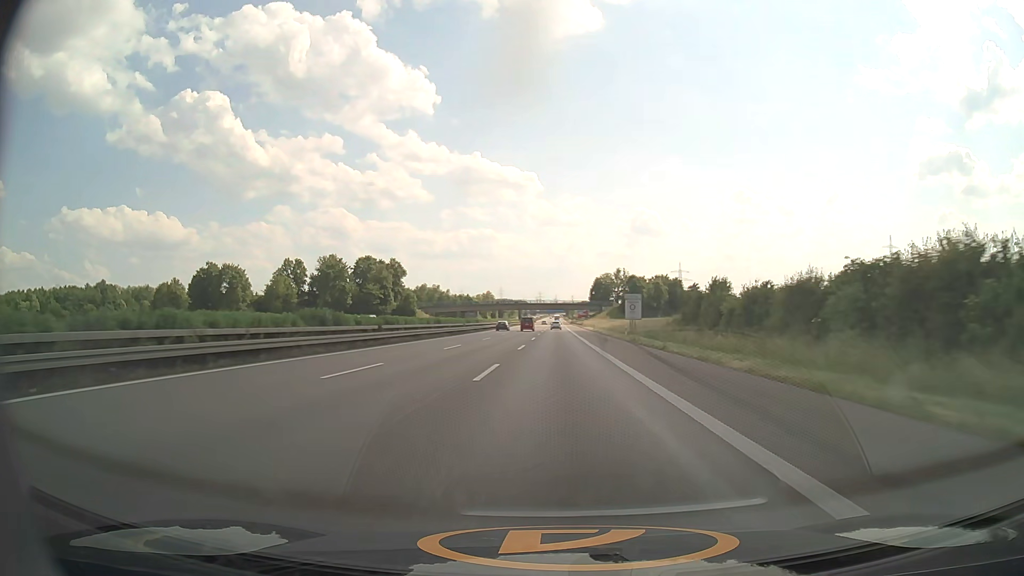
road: motorway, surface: asphalt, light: Day
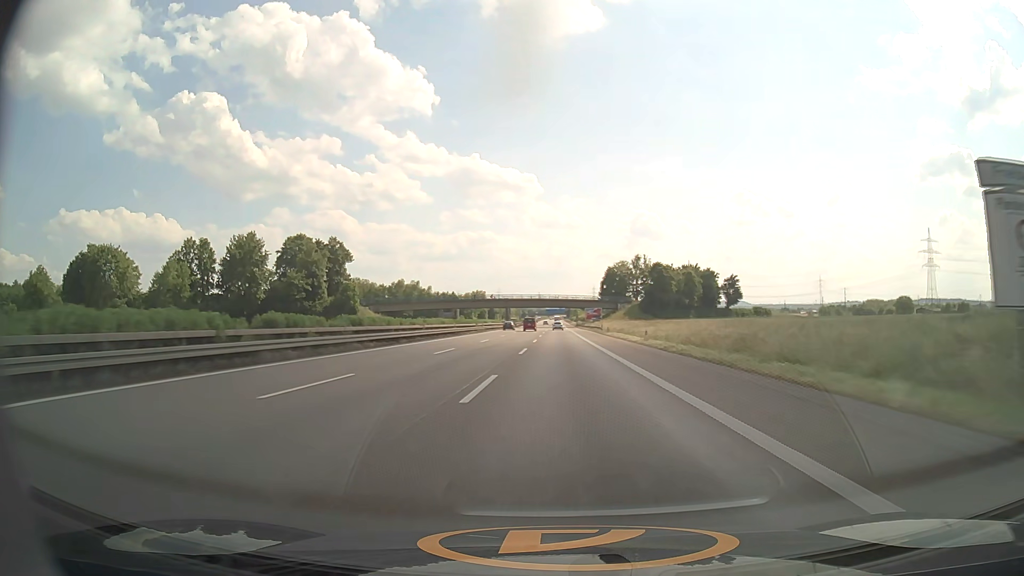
(0.0, +58.1) m; 0°
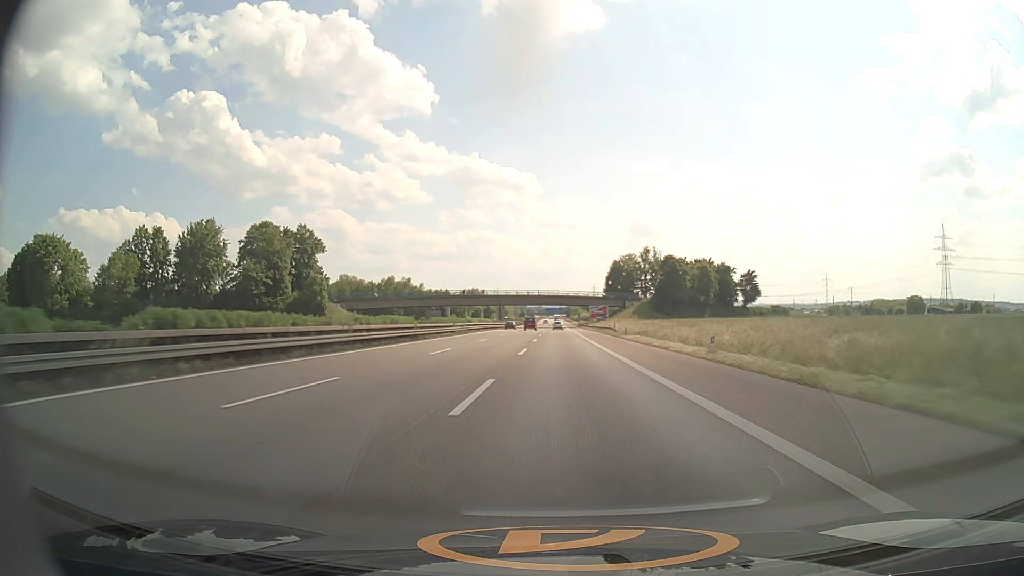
(0.0, +19.5) m; 0°
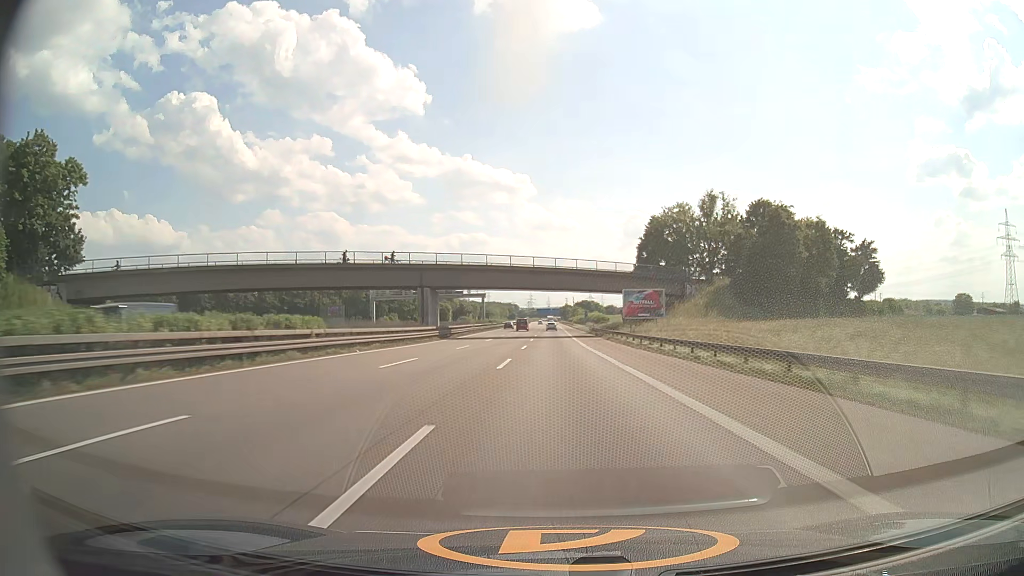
(+0.4, +78.5) m; +1°
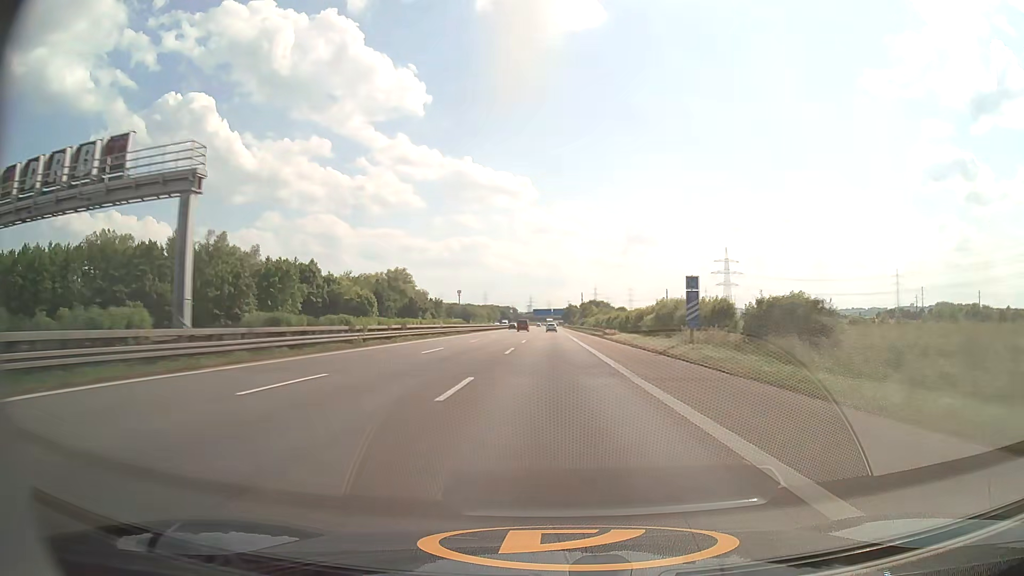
(+0.1, +98.8) m; 0°
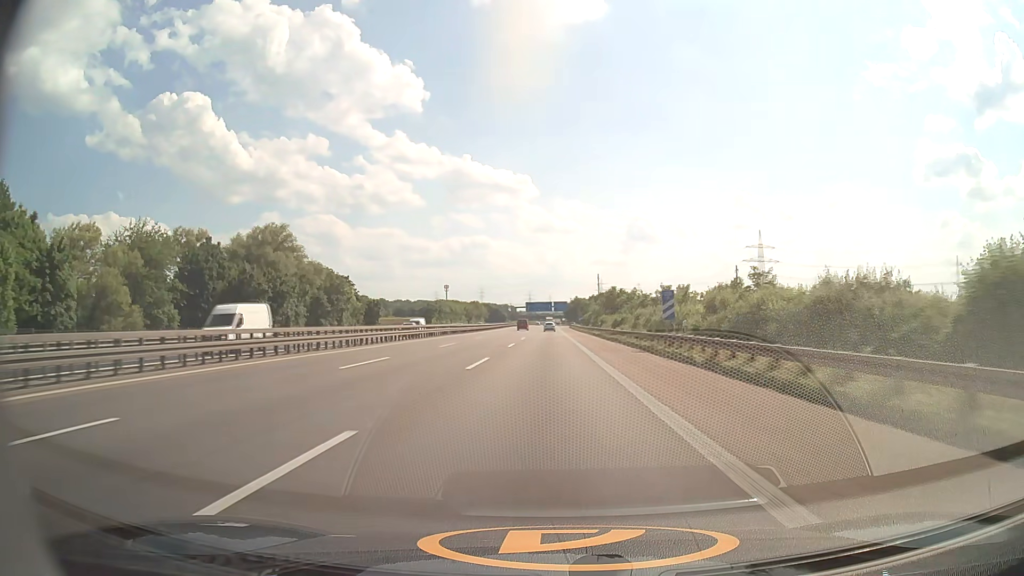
(+0.1, +97.6) m; 0°
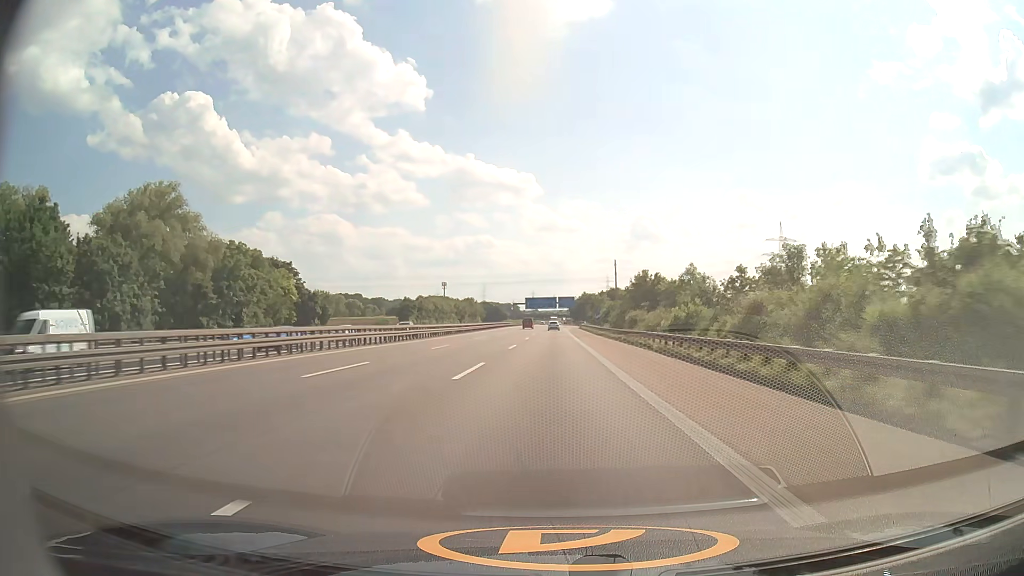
(-0.1, +38.7) m; 0°
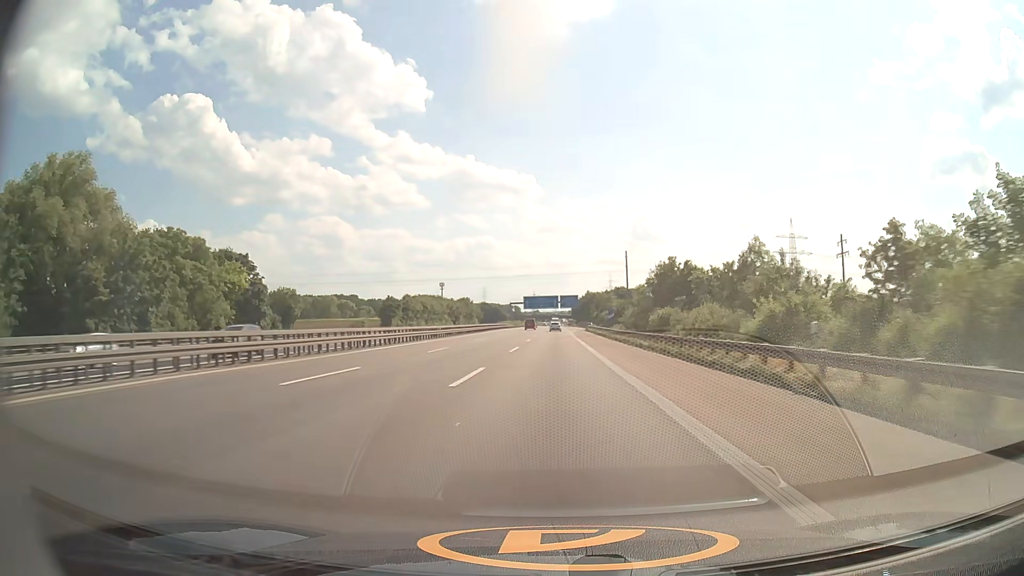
(0.0, +19.3) m; 0°
(0, +10) (0, +20) (0, +30) (0, +40) (0, +50) (0, +60) (0, +70) (0, +80) (0, +90) (0, +100) m
